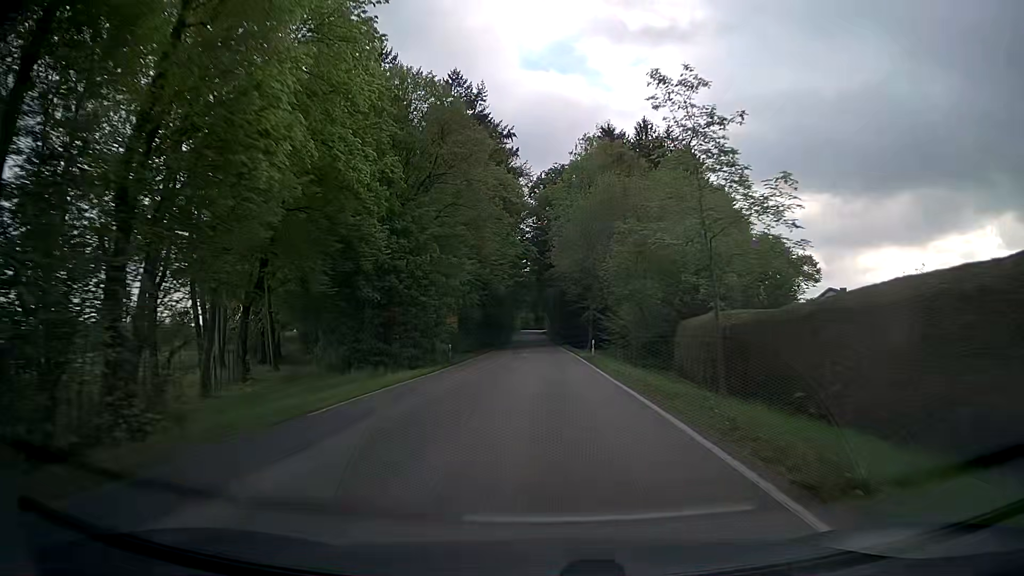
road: secondary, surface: asphalt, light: Day
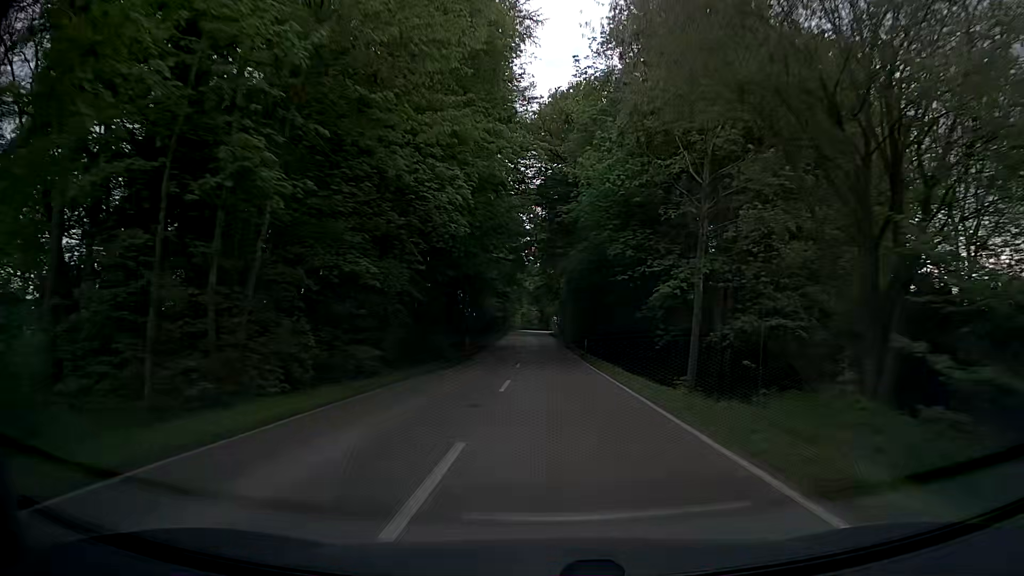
(-0.4, +39.5) m; -1°
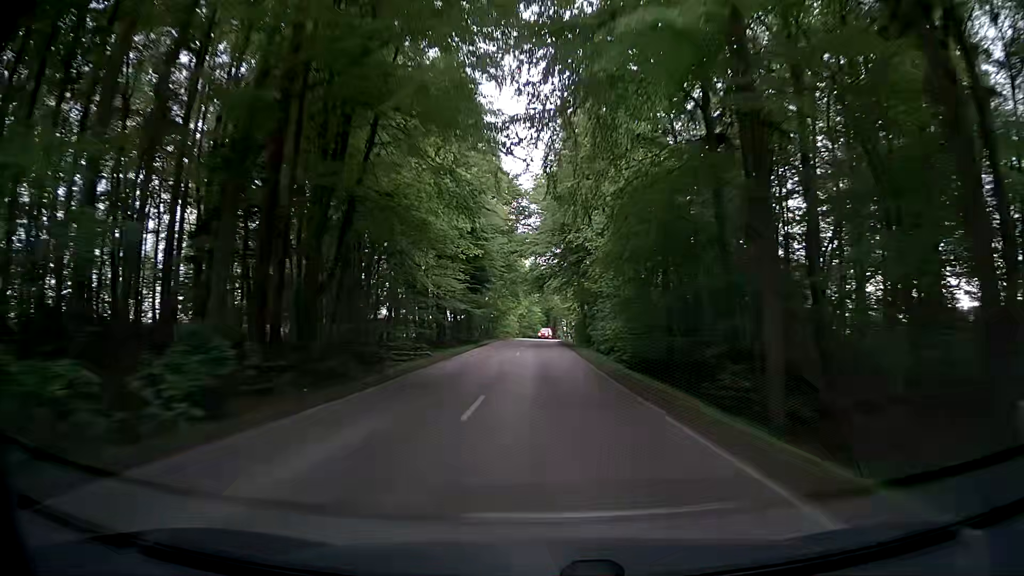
(-0.1, +42.1) m; -1°
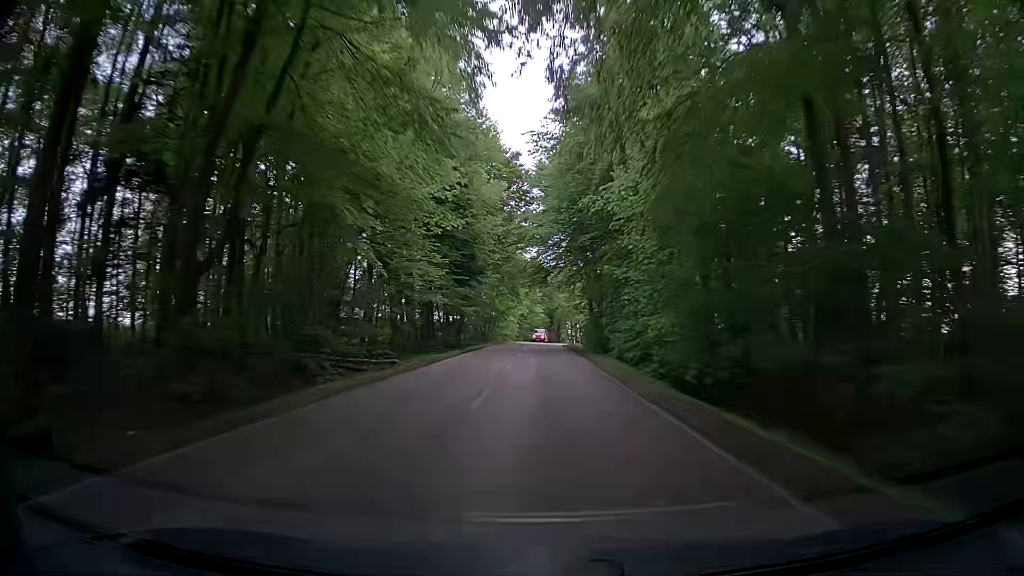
(0.0, +11.0) m; -1°
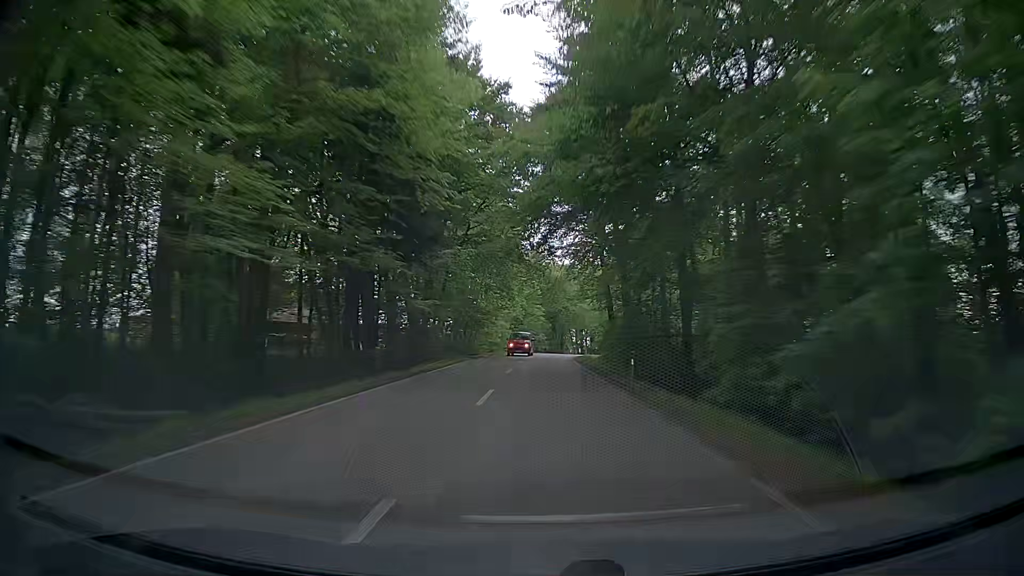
(+0.2, +22.4) m; 0°
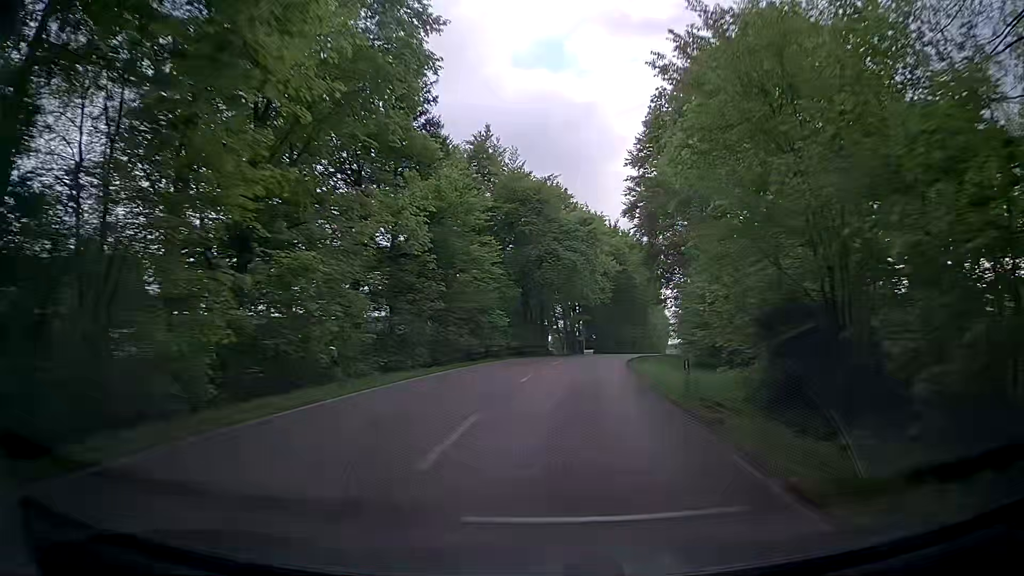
(+1.5, +54.3) m; +2°
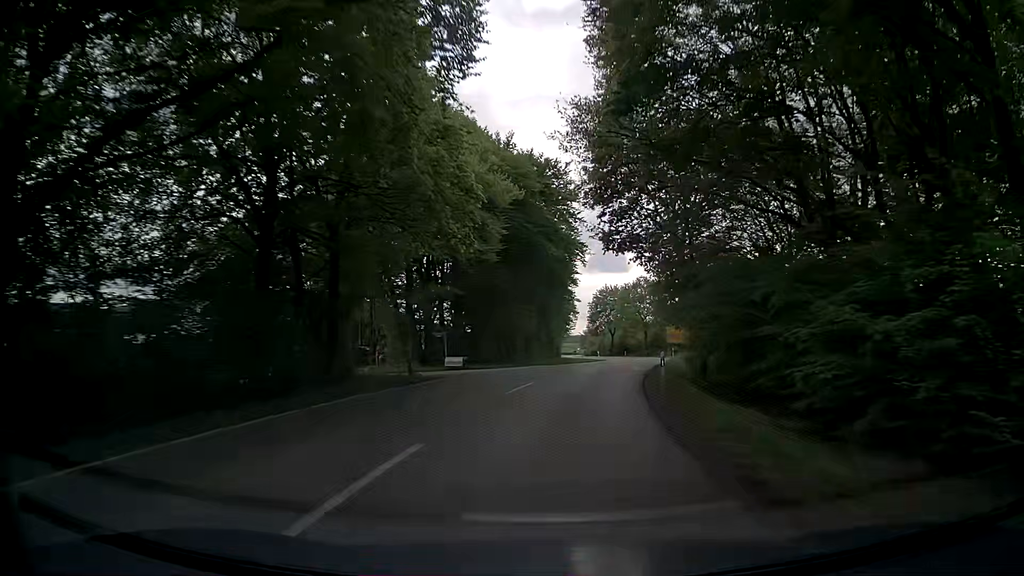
(+3.5, +37.7) m; +10°
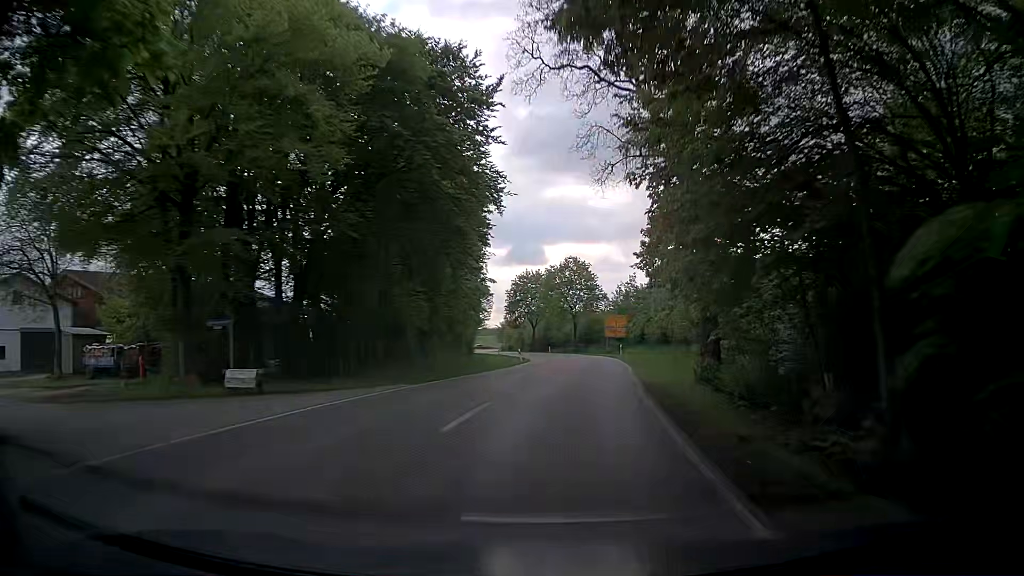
(+1.2, +18.6) m; +6°
(0, +10) (+1, +20) (+3, +30) (+4, +40) (+5, +50) (+5, +60) (+5, +70) (+4, +80) (+3, +90) (+2, +100) m
